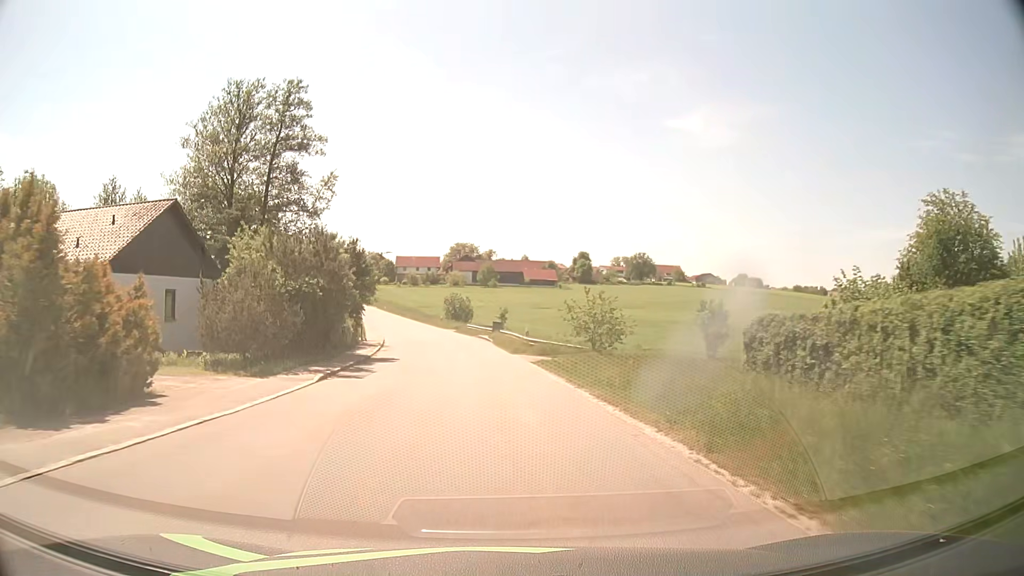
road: tertiary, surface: asphalt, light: Day
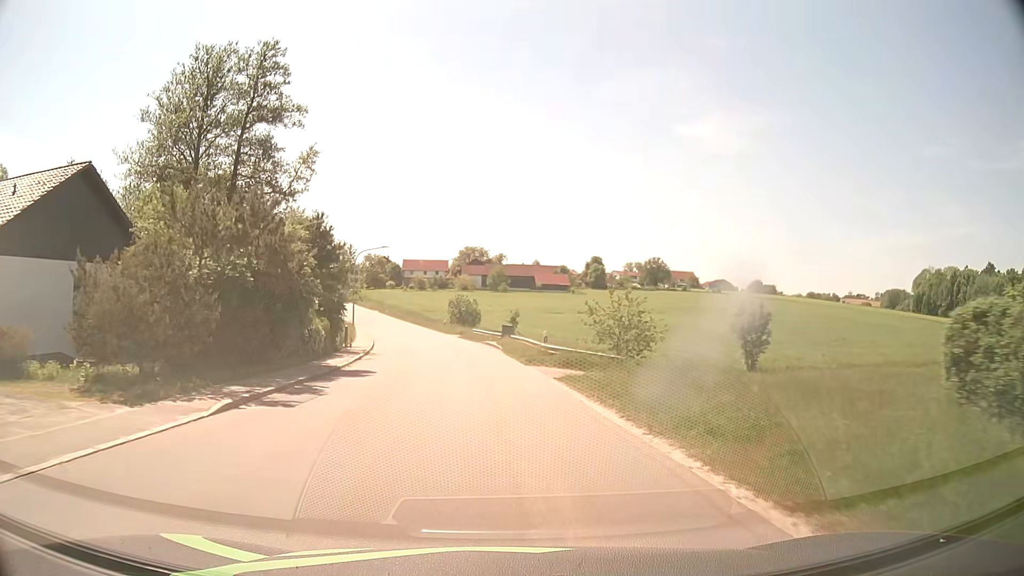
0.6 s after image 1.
(-0.1, +7.6) m; -1°
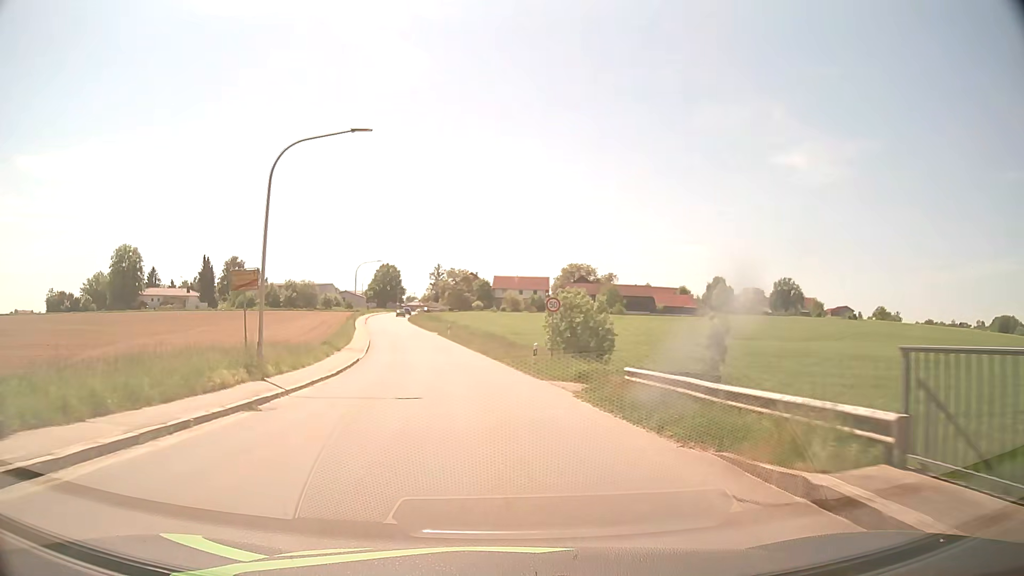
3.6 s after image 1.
(-2.7, +37.5) m; -9°
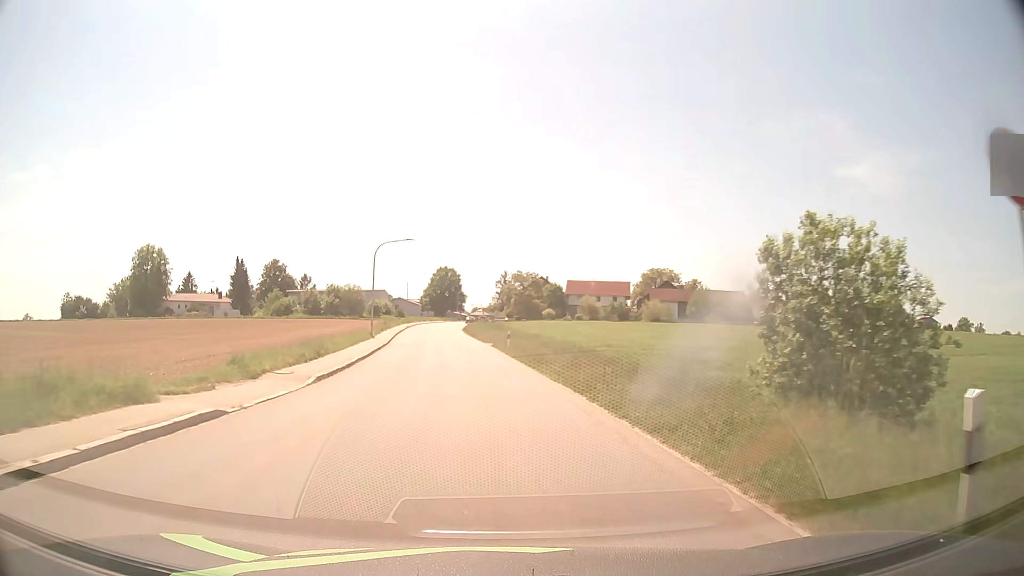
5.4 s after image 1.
(-1.1, +22.4) m; -6°
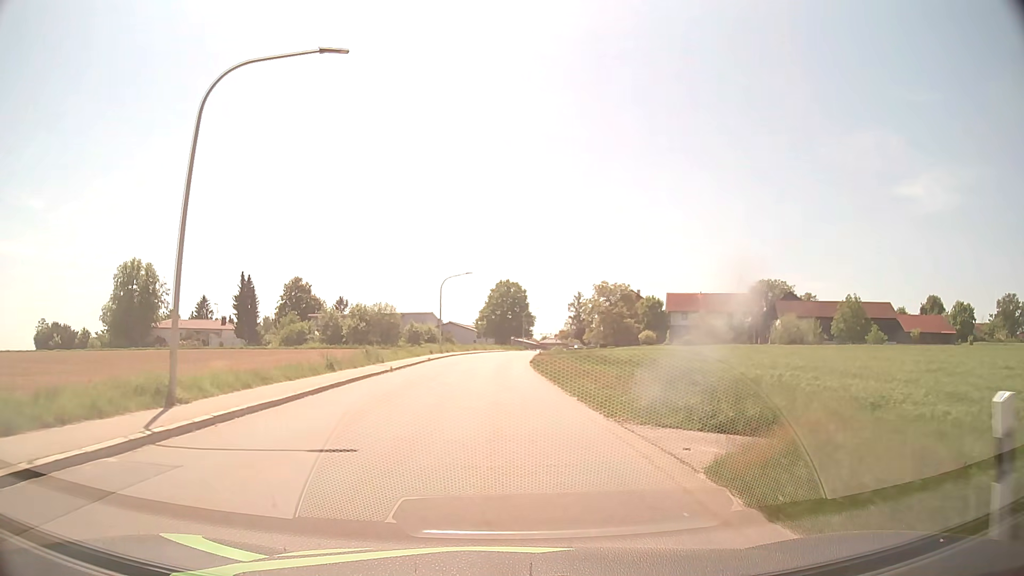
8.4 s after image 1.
(-2.1, +36.9) m; -6°
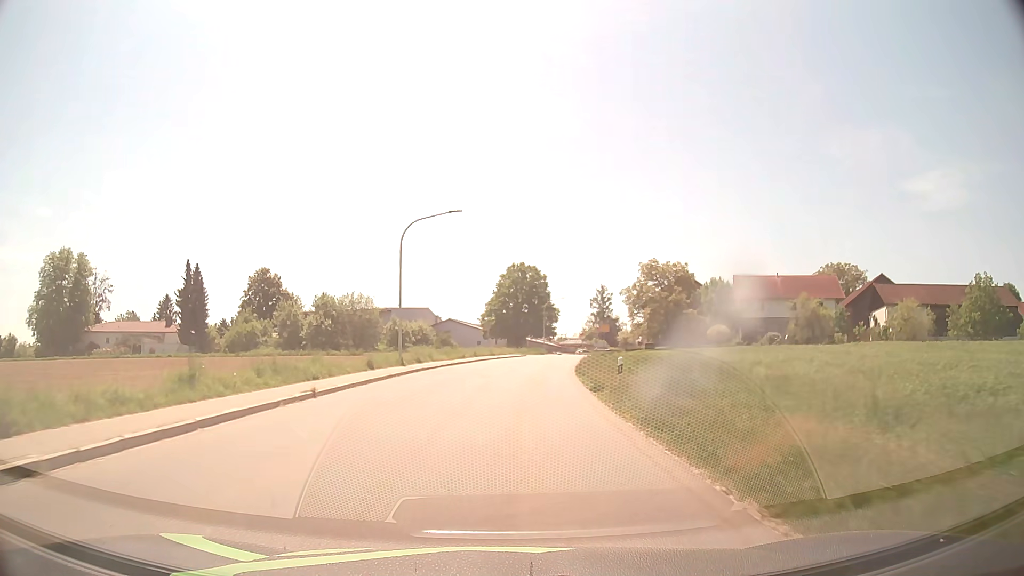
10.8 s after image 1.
(-0.4, +29.5) m; -1°
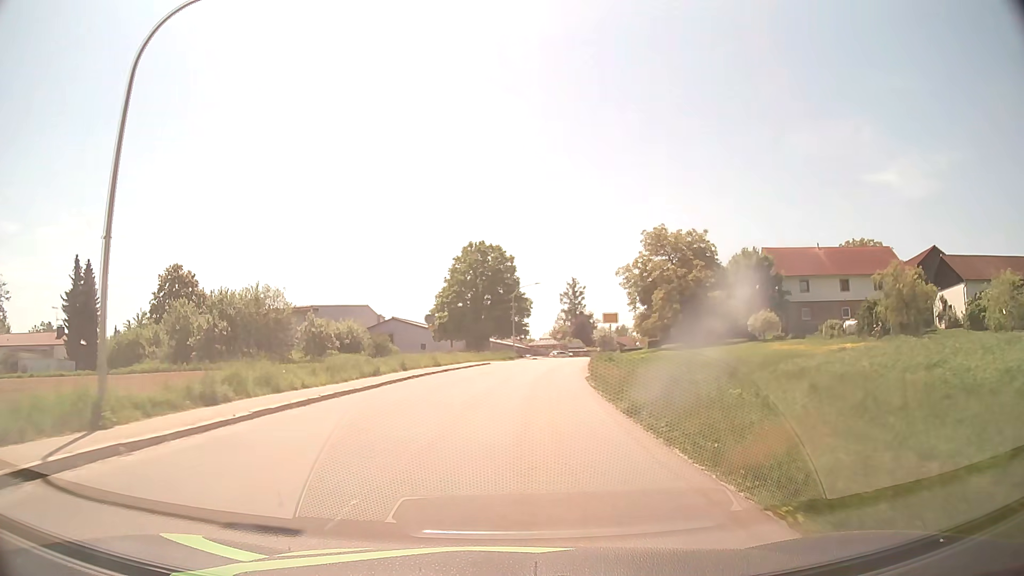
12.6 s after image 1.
(+0.5, +22.4) m; +3°
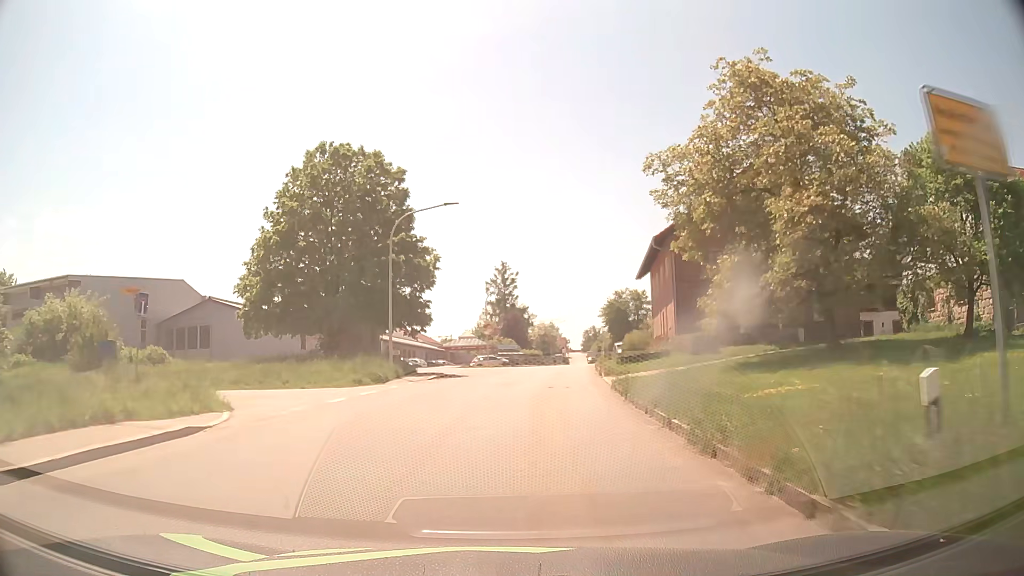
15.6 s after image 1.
(+2.1, +37.8) m; +7°
(0, +10) (+1, +20) (+1, +30) (+3, +40) (+4, +50) (+5, +60) (+7, +70) (+8, +79) (+10, +89) (+11, +99) m
